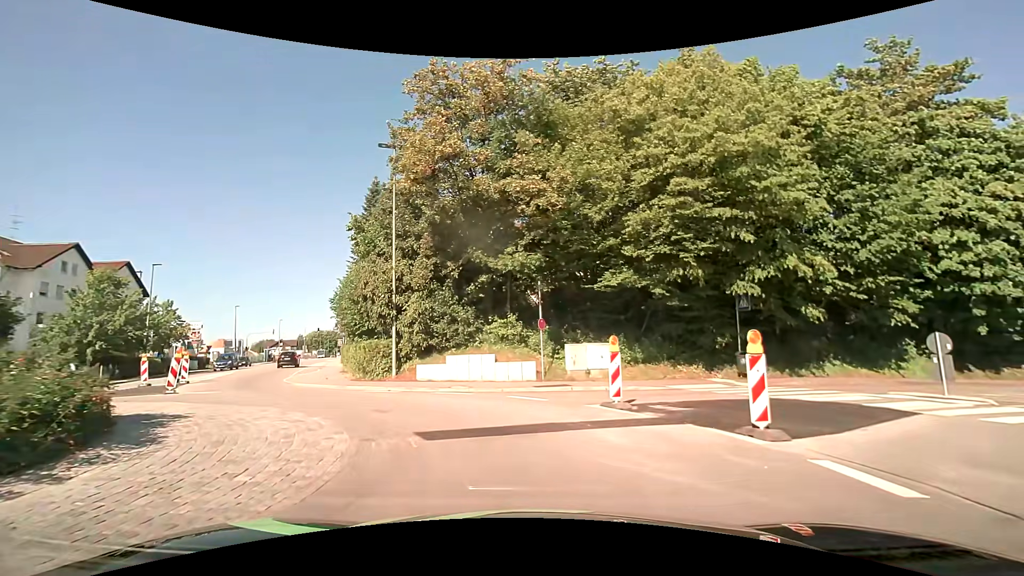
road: tertiary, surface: asphalt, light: Day
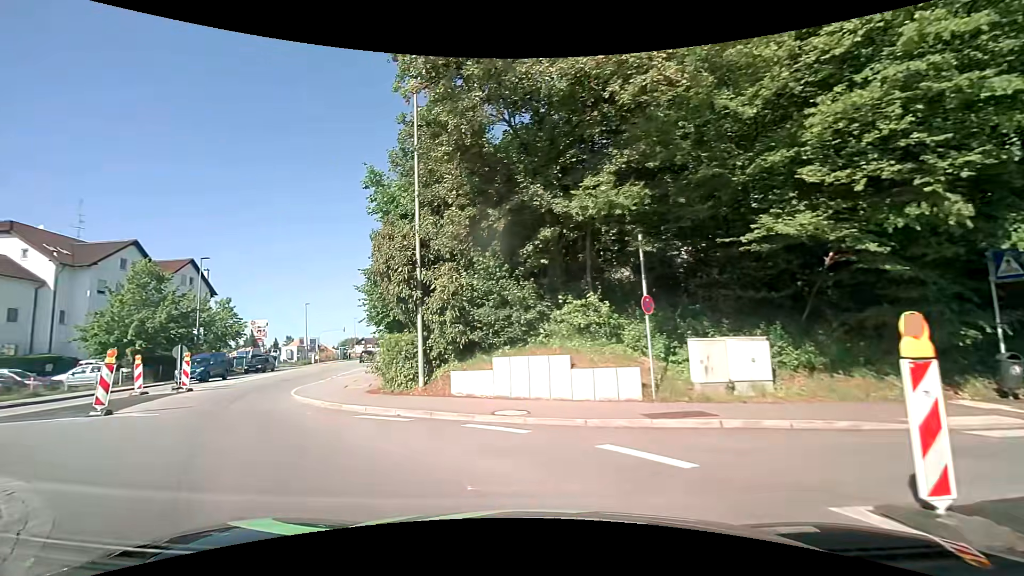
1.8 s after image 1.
(-0.1, +7.3) m; -6°
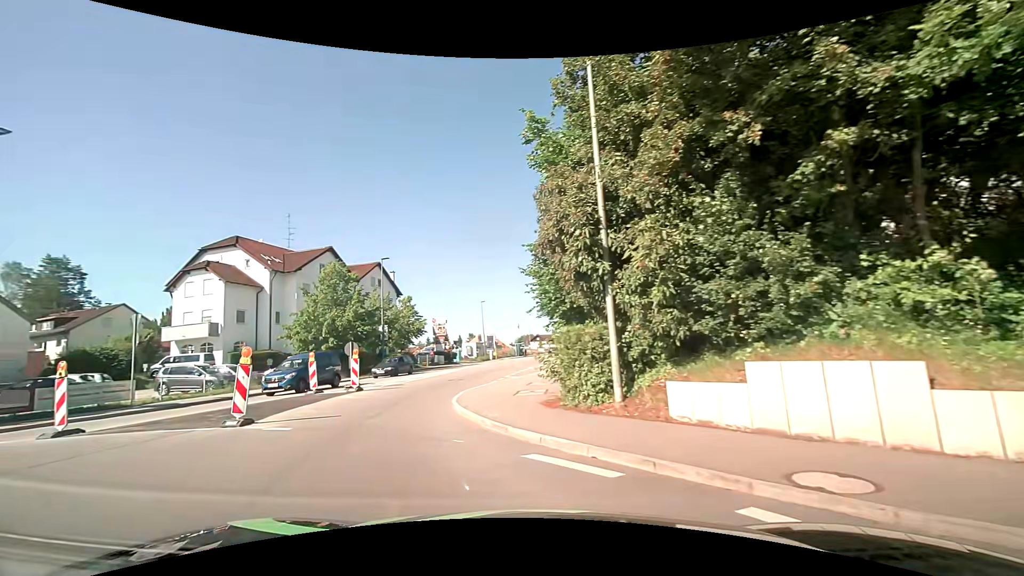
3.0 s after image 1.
(-0.8, +4.5) m; -21°
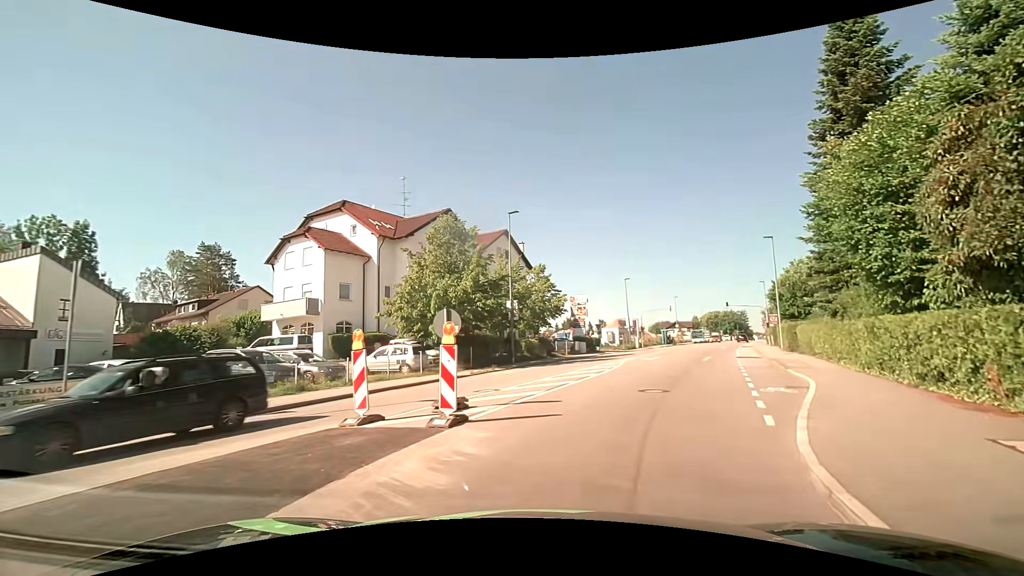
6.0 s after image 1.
(-3.3, +12.2) m; -17°
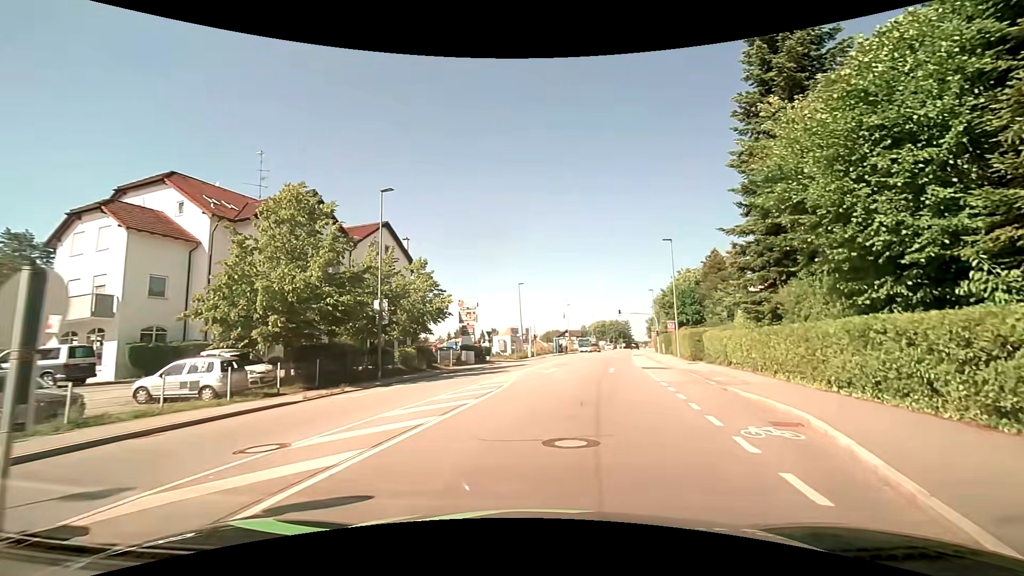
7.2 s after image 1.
(+0.8, +6.2) m; +13°
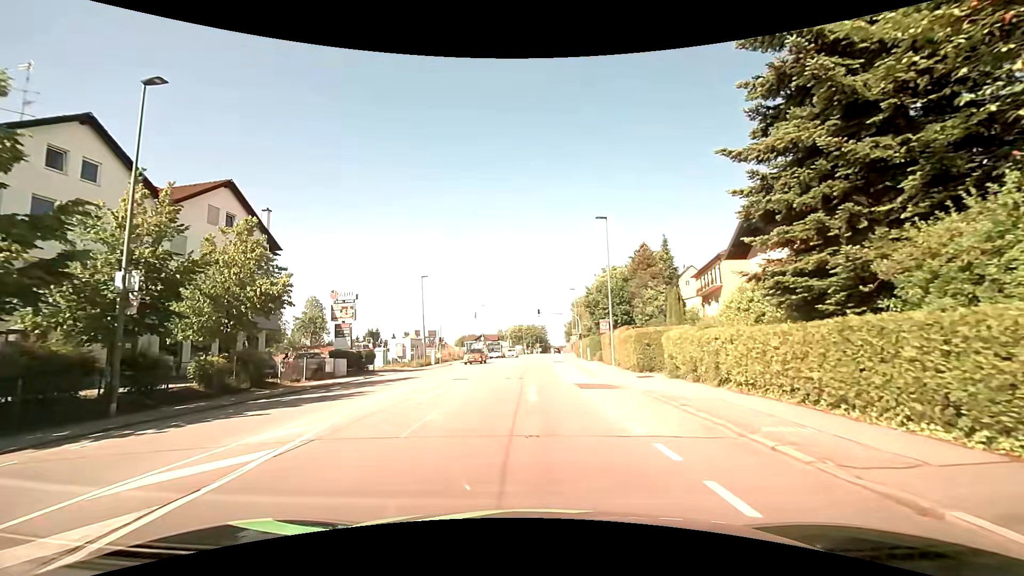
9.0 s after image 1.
(+1.3, +10.6) m; +11°
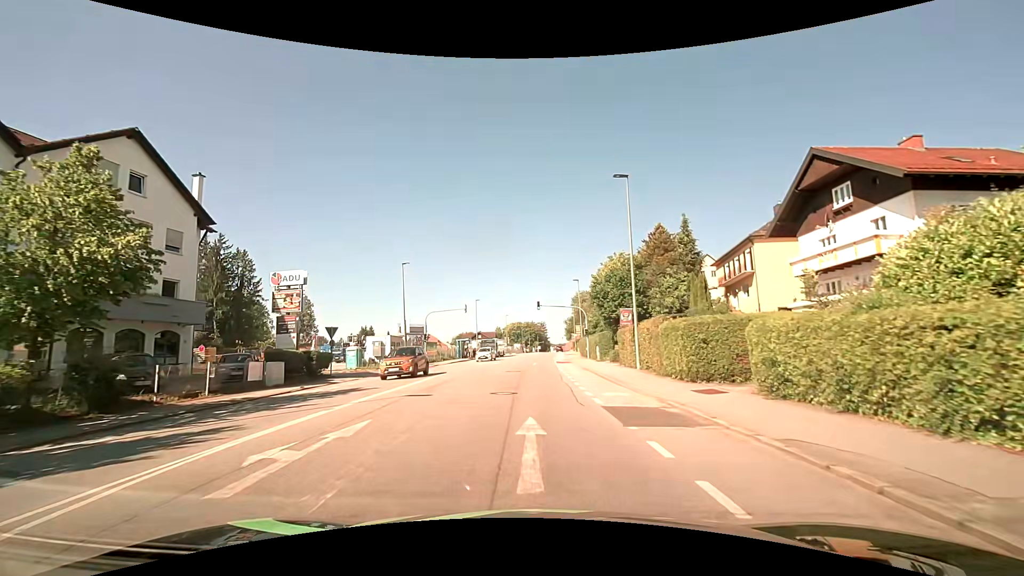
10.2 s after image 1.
(0.0, +8.2) m; -1°
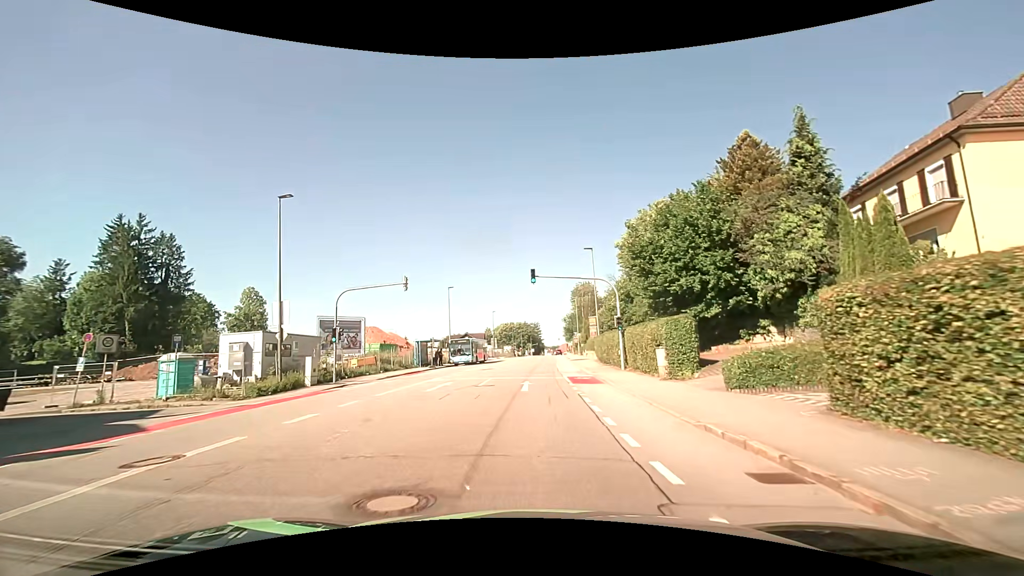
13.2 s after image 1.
(+0.2, +23.3) m; +1°
